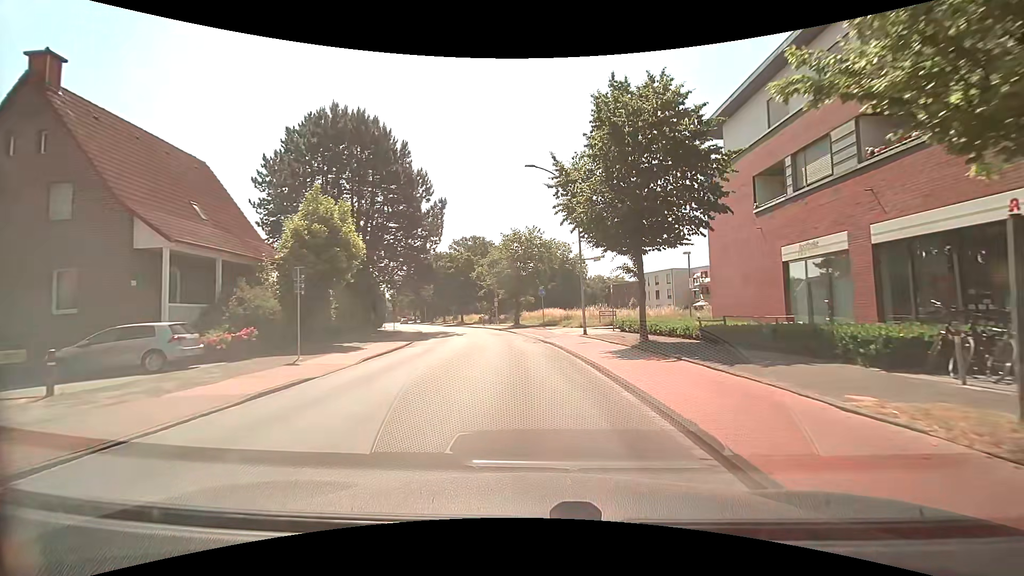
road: tertiary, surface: asphalt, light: Day
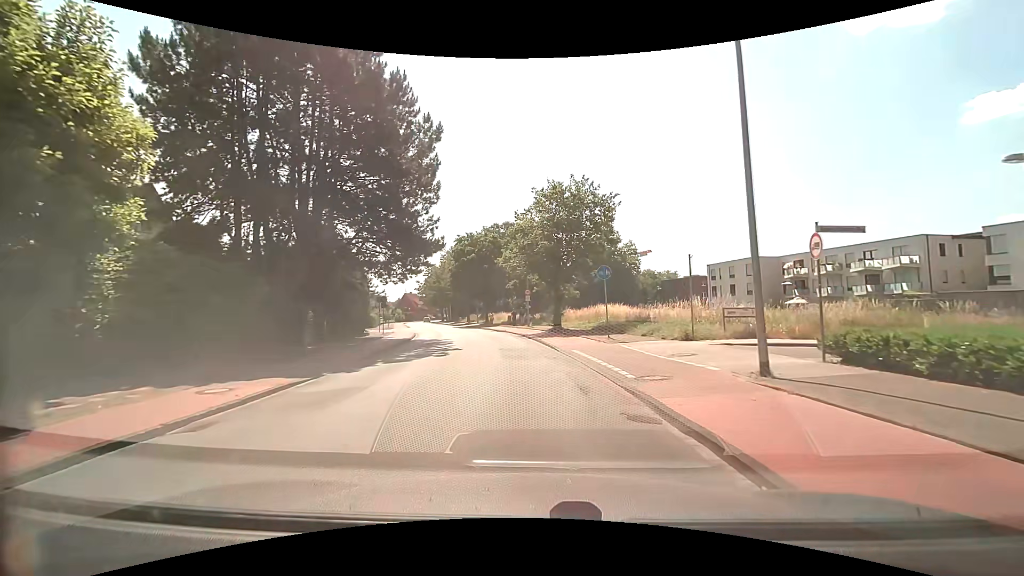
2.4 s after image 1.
(-0.7, +17.9) m; -5°
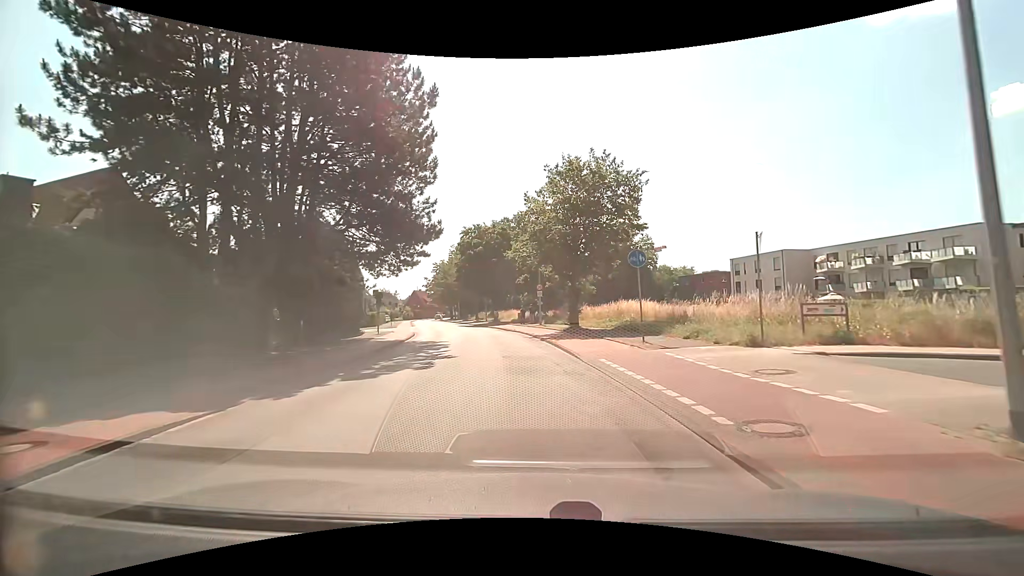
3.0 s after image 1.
(0.0, +4.5) m; -2°
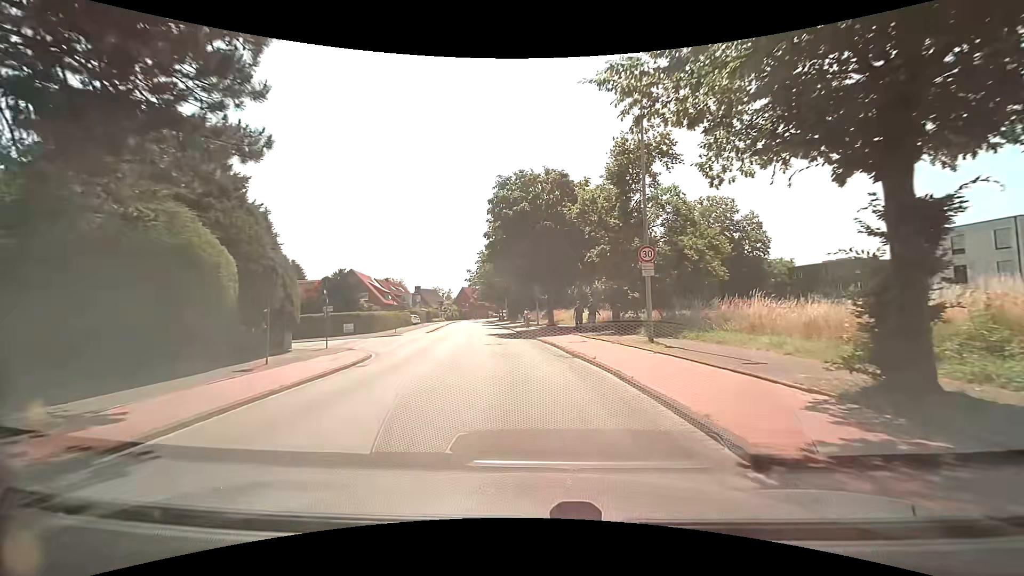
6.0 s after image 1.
(-0.9, +22.5) m; -6°
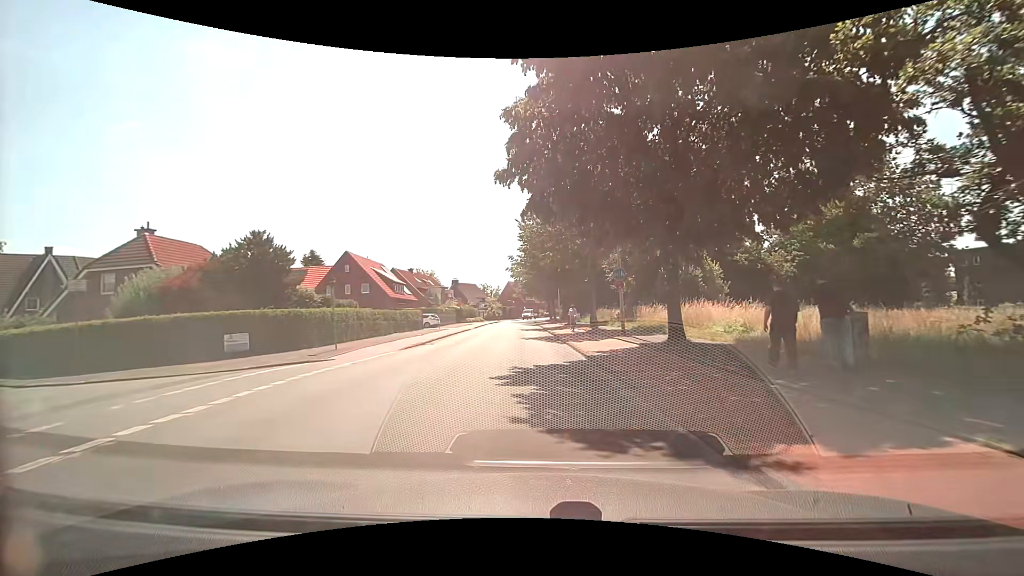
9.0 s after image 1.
(-1.1, +22.5) m; -6°
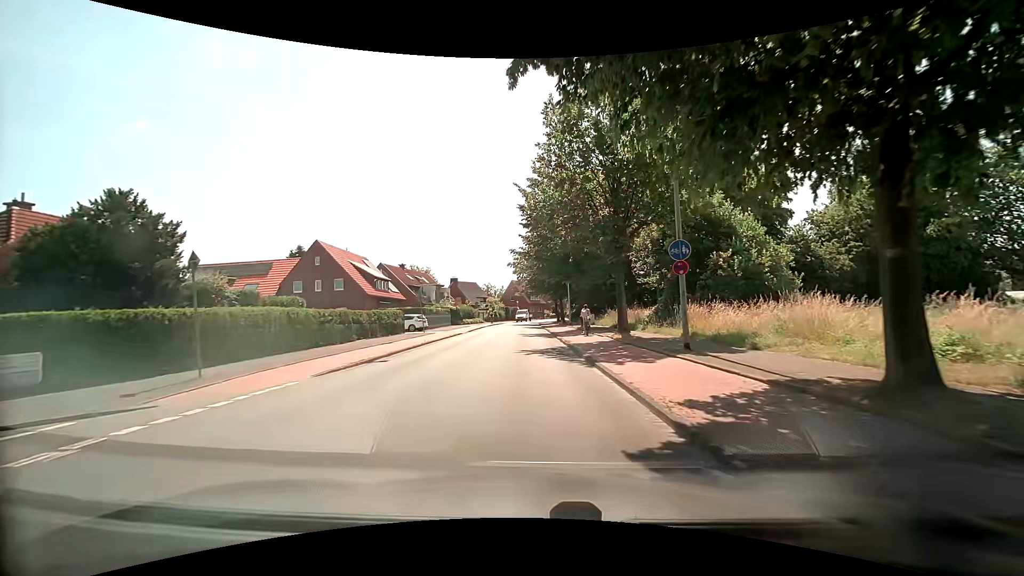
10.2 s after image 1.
(0.0, +9.0) m; 0°
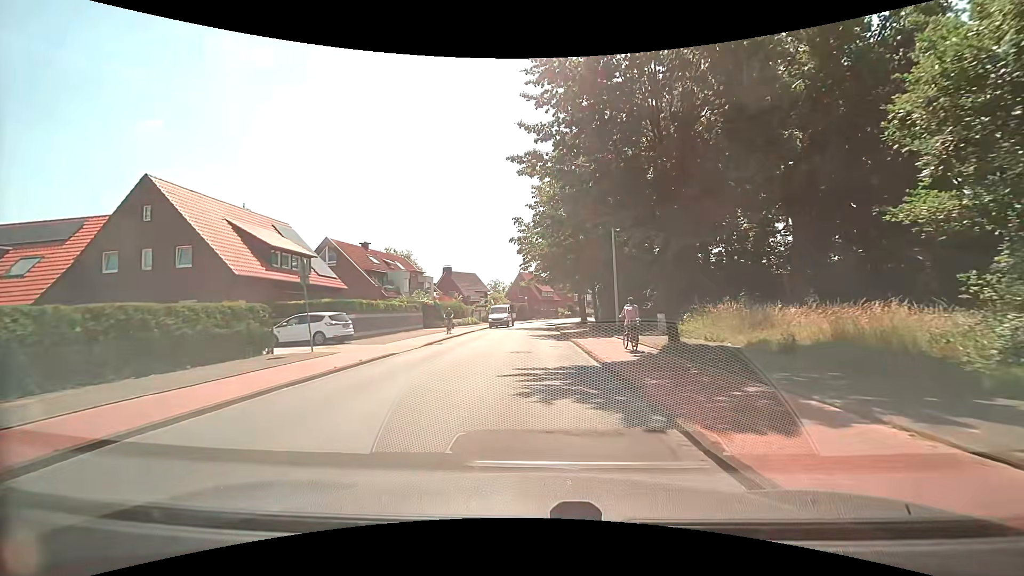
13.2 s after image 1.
(-0.6, +22.4) m; -2°
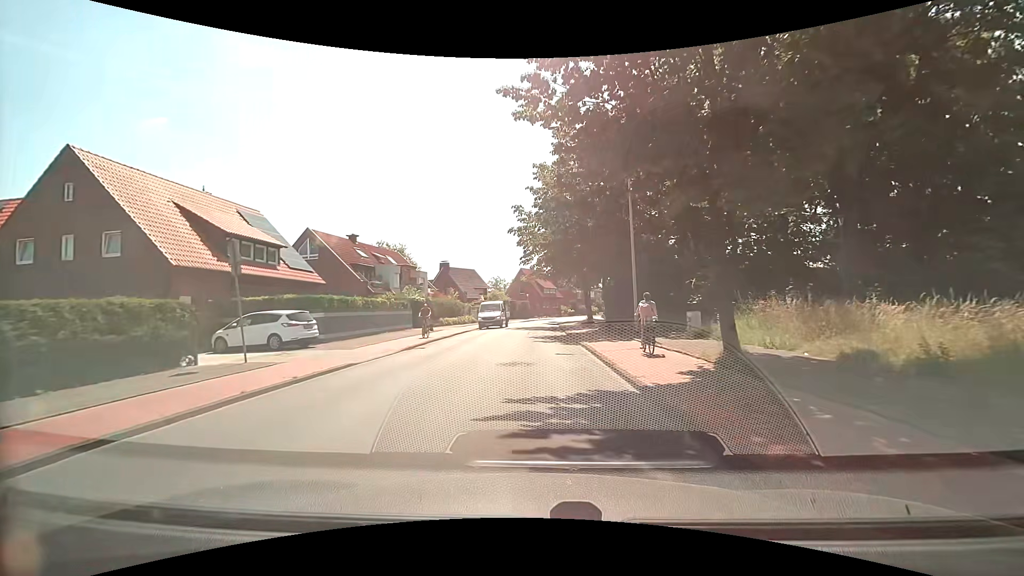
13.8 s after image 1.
(0.0, +4.5) m; 0°
(0, +10) (0, +20) (0, +30) (0, +40) (0, +50) (+1, +60) (+3, +70) (+6, +79) (+9, +89) (+13, +98) m
